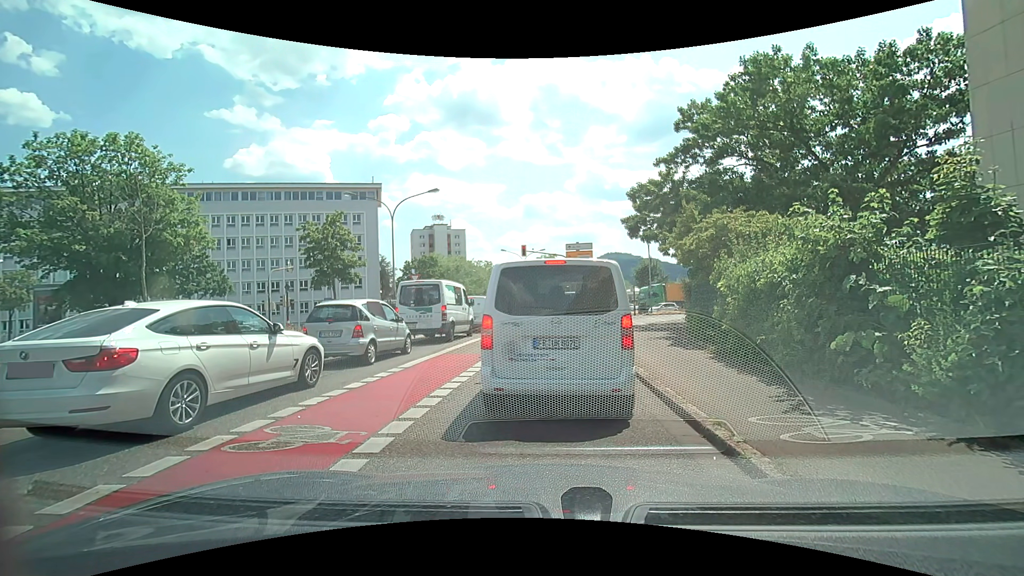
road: secondary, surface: asphalt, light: Day
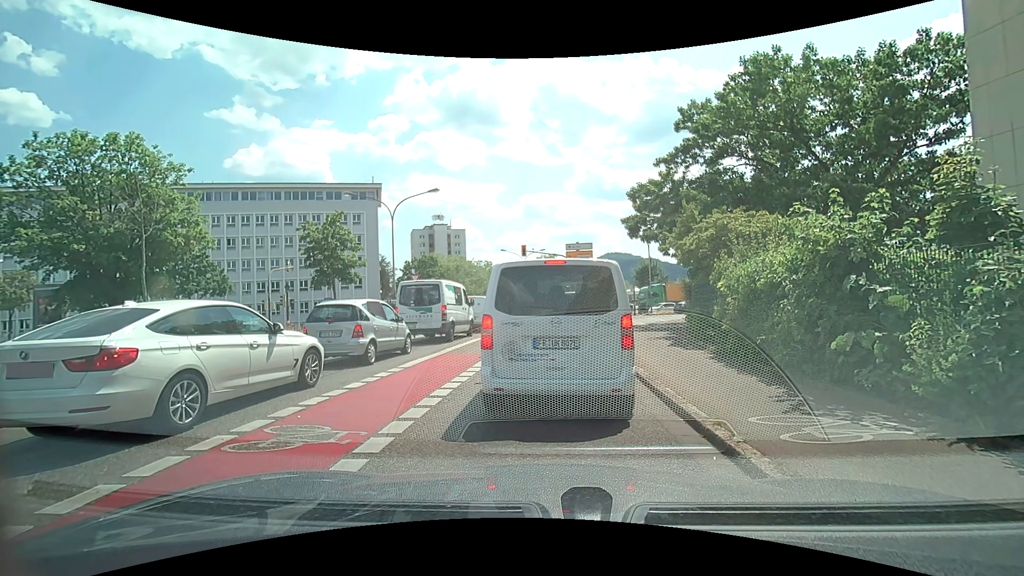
(0.0, 0.0) m; 0°
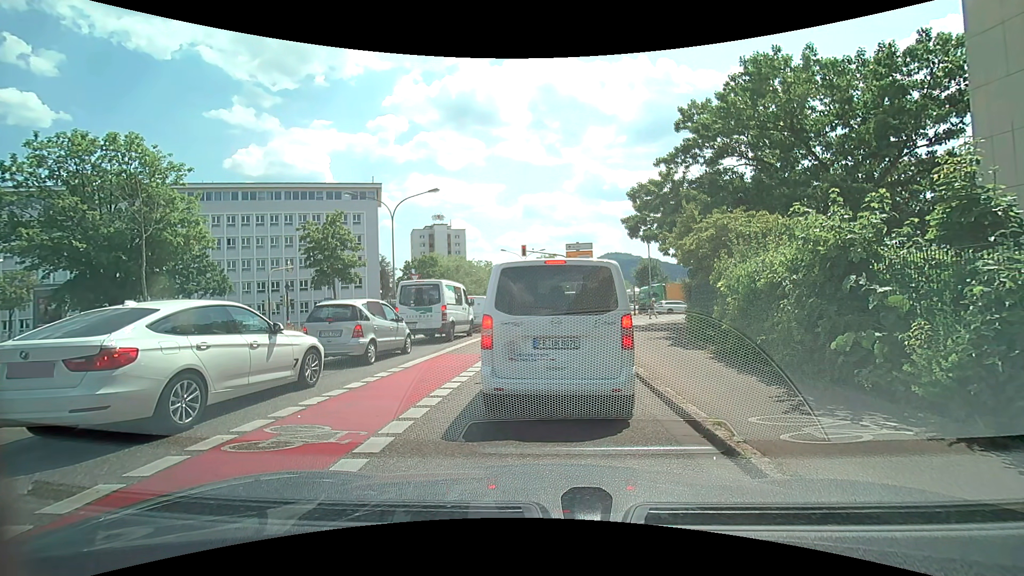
(0.0, 0.0) m; 0°
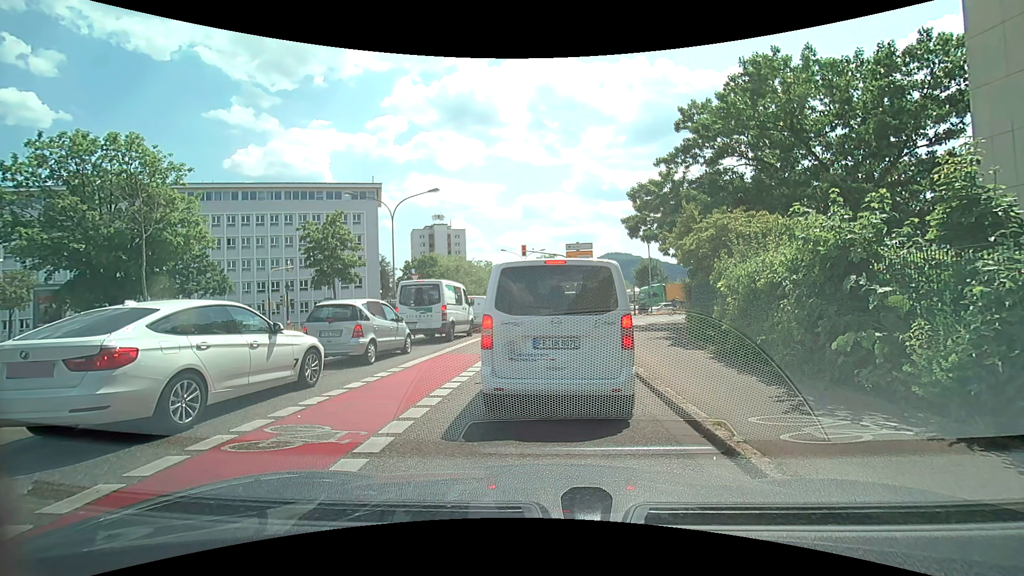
(0.0, 0.0) m; 0°
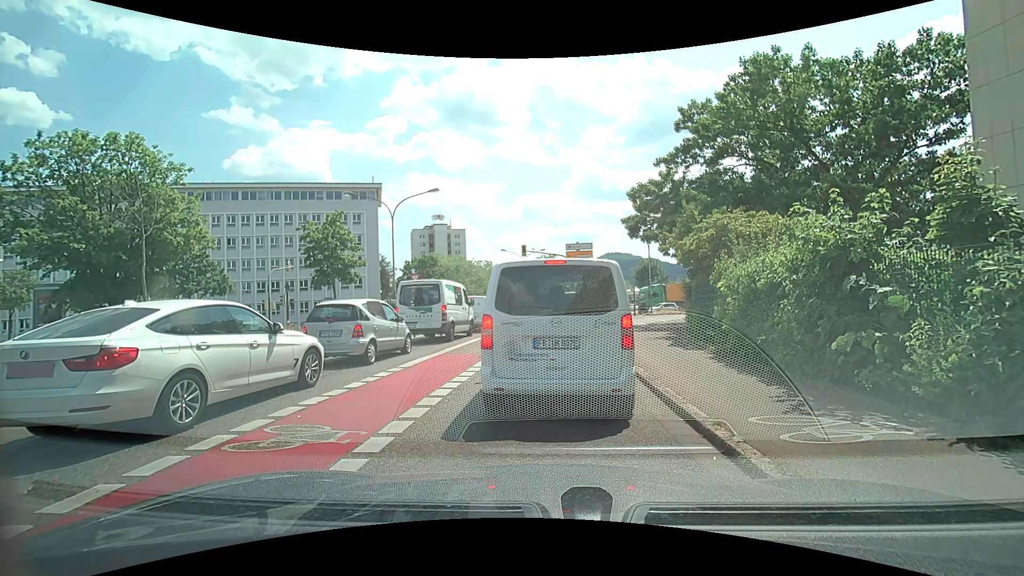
(0.0, 0.0) m; 0°
